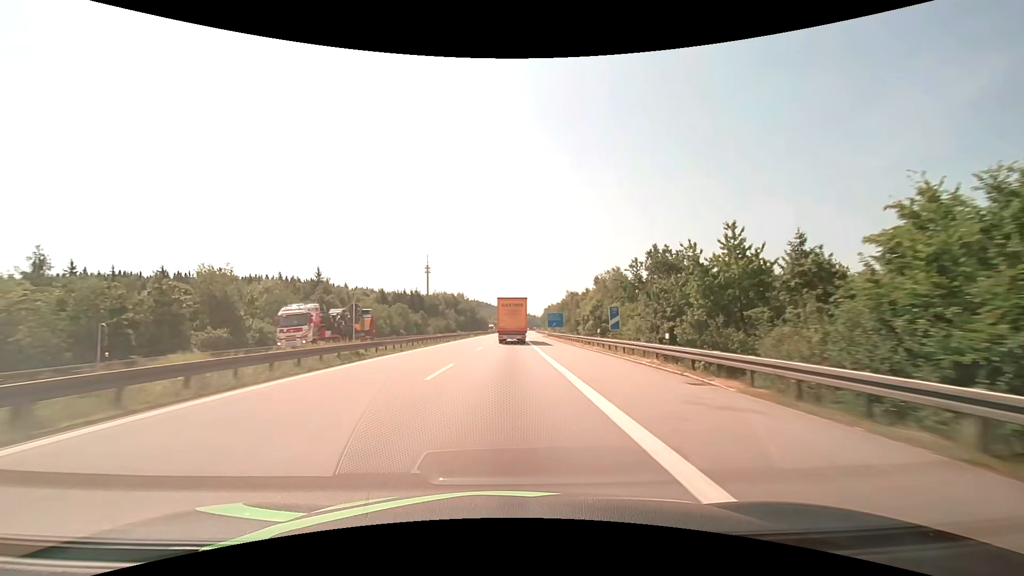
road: motorway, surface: asphalt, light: Day
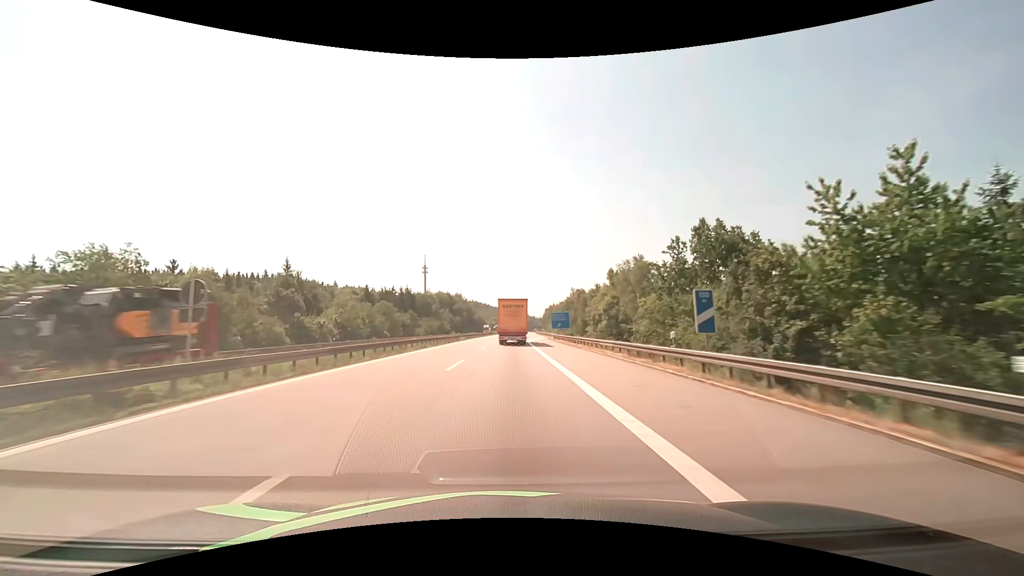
(0.0, +14.7) m; 0°
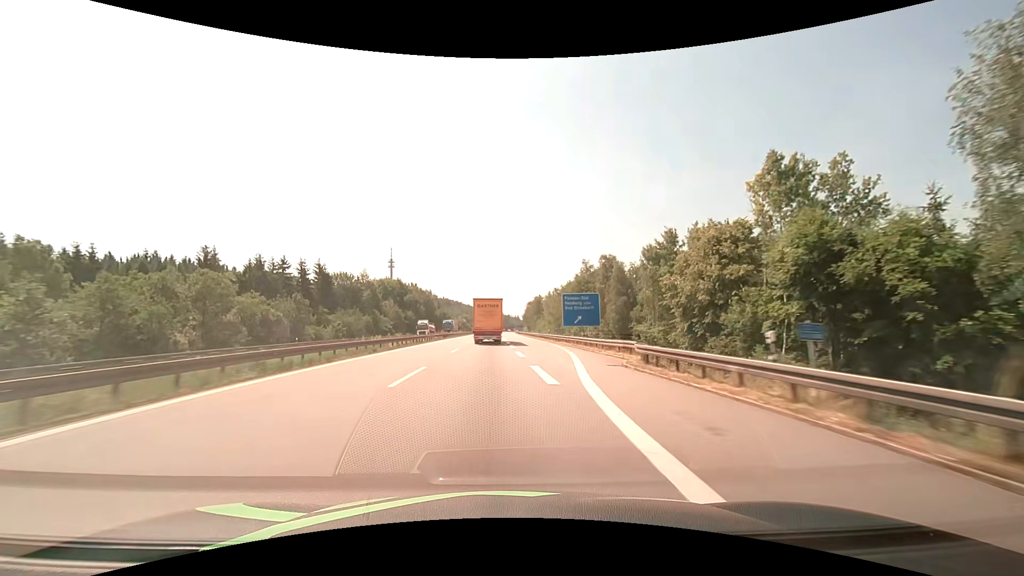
(+0.8, +58.6) m; +3°
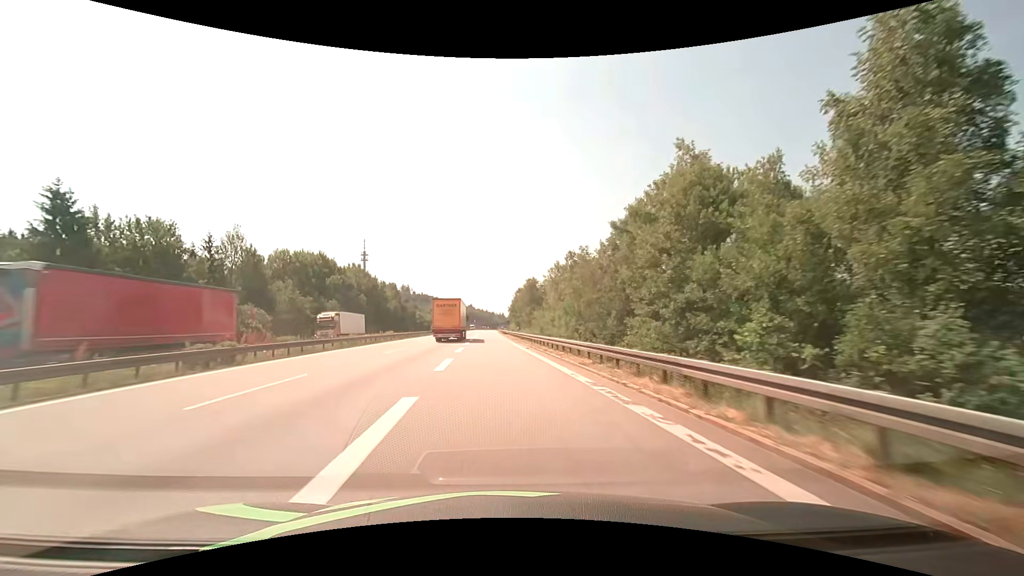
(+1.4, +56.3) m; +2°
(0, +10) (0, +20) (0, +30) (-1, +40) (-1, +50) (-2, +60) (-2, +70) (-3, +80) (-3, +90) (-4, +100) m
